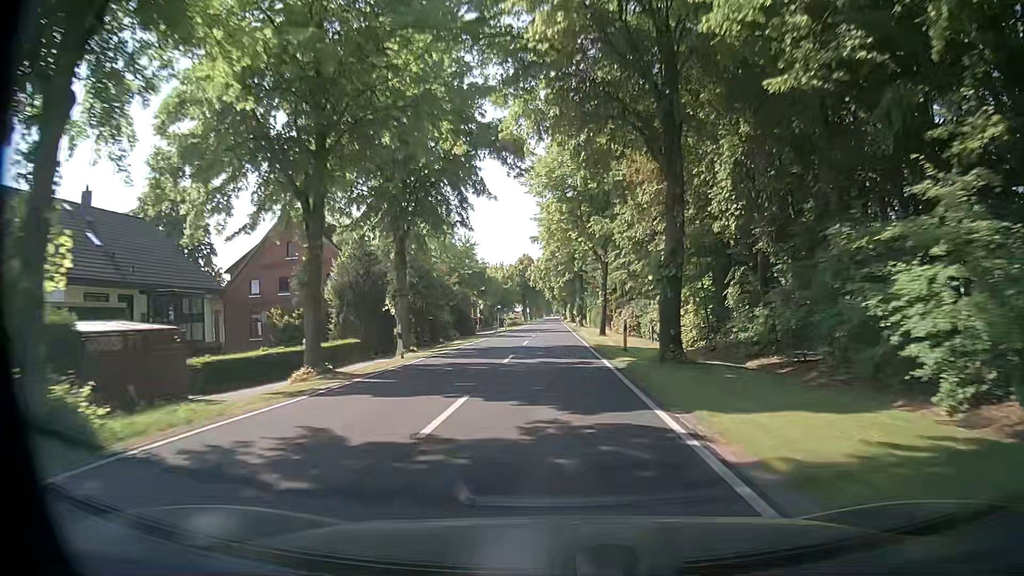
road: secondary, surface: asphalt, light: Day
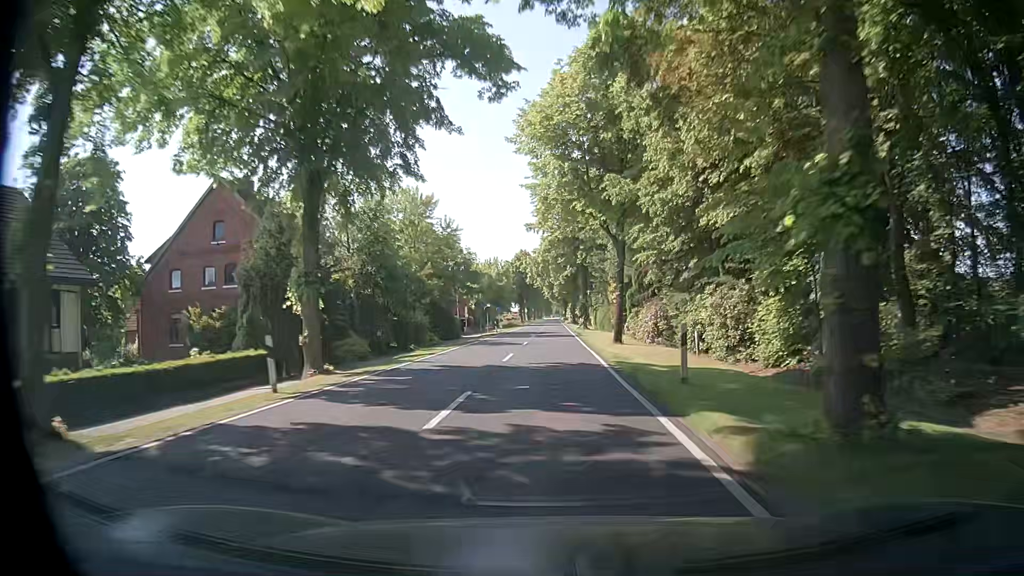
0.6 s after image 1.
(+0.2, +11.5) m; +1°
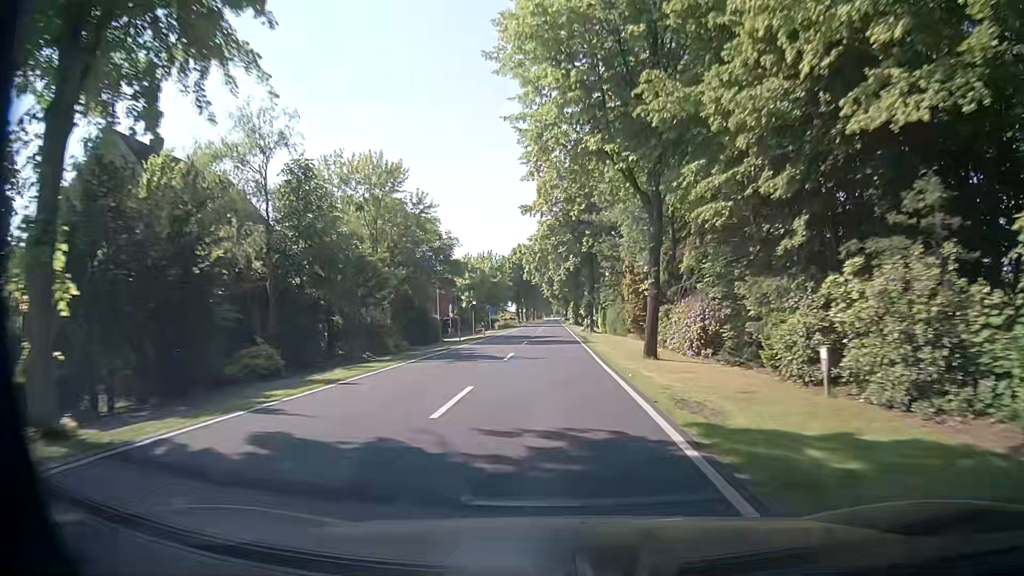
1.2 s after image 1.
(0.0, +11.5) m; +1°
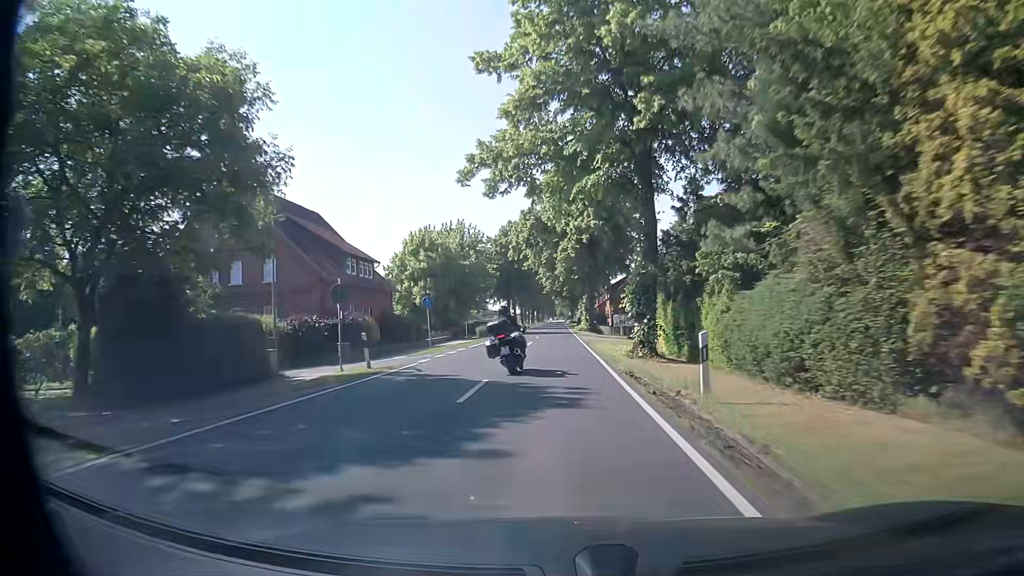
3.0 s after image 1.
(-0.5, +34.4) m; -1°
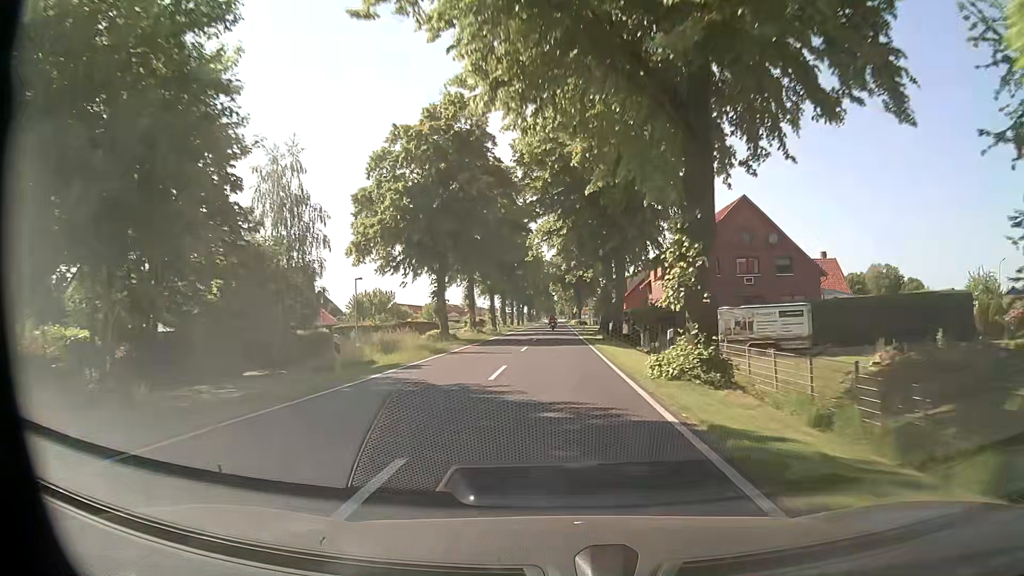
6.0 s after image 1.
(-0.6, +57.3) m; -1°
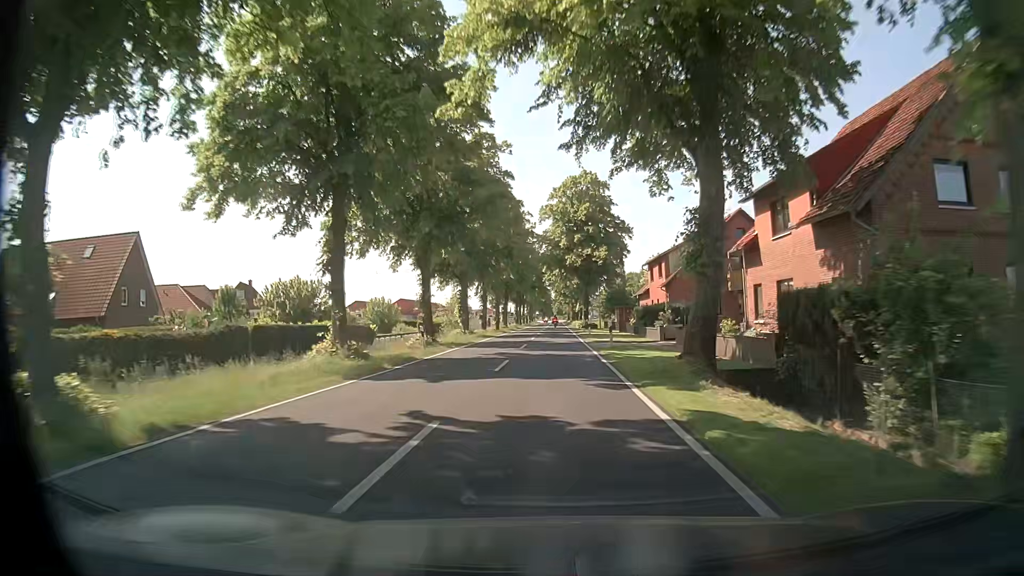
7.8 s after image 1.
(+0.1, +34.3) m; 0°
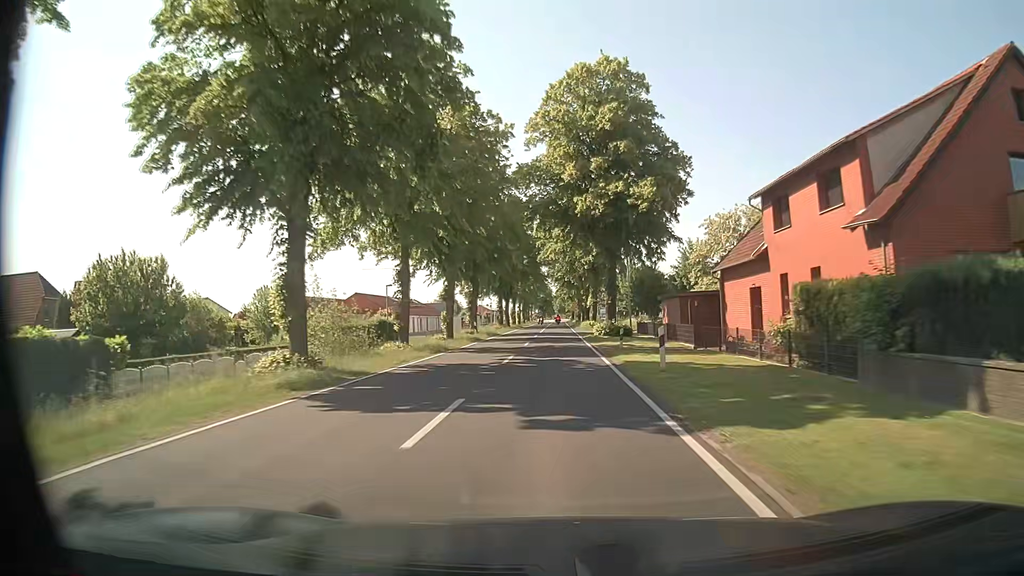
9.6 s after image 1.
(0.0, +34.3) m; 0°
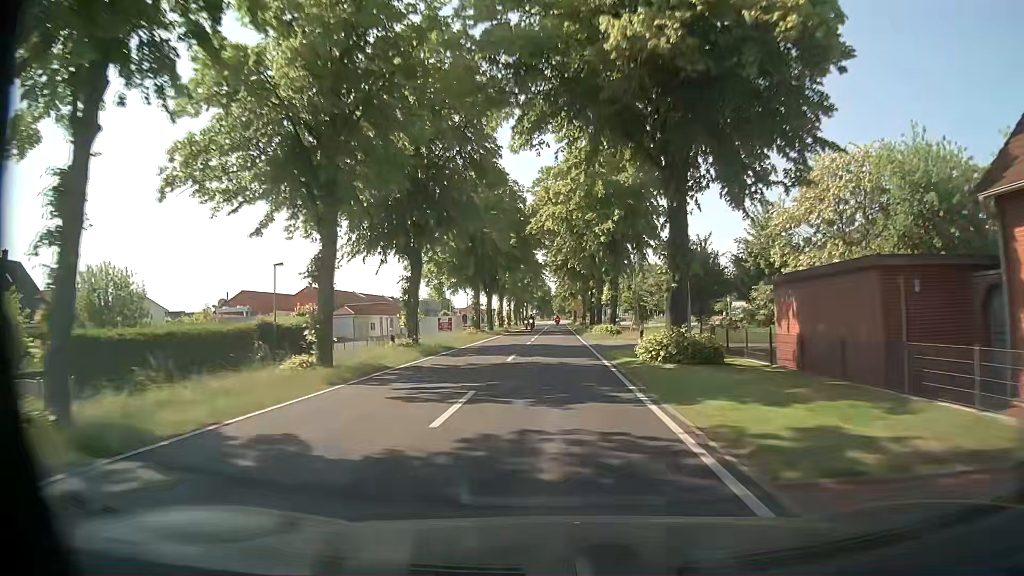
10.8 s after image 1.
(-0.1, +22.9) m; 0°
(0, +10) (0, +20) (0, +30) (0, +40) (0, +50) (0, +60) (0, +70) (+1, +80) (+1, +90) (+1, +100) m
